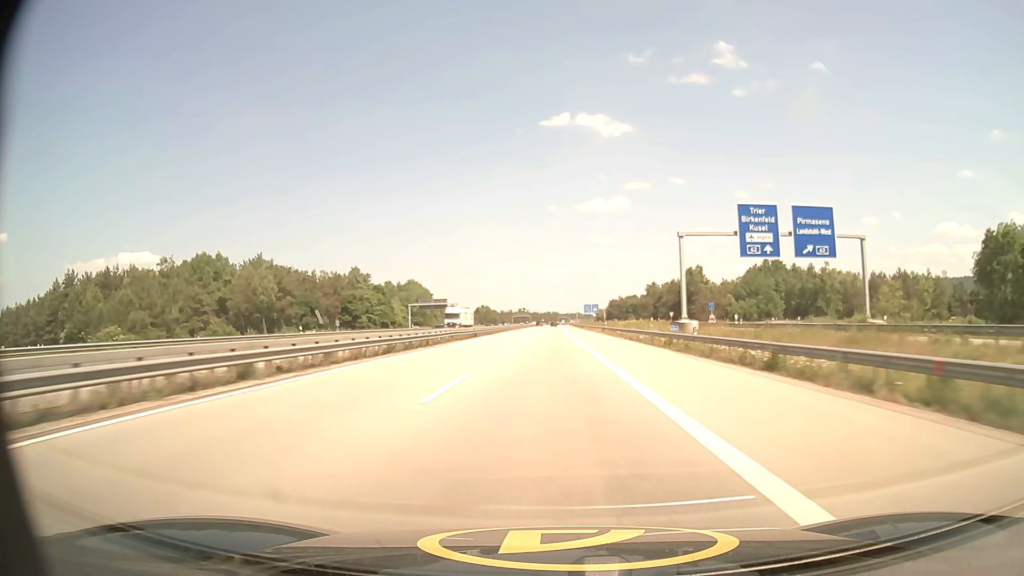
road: motorway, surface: asphalt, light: Day
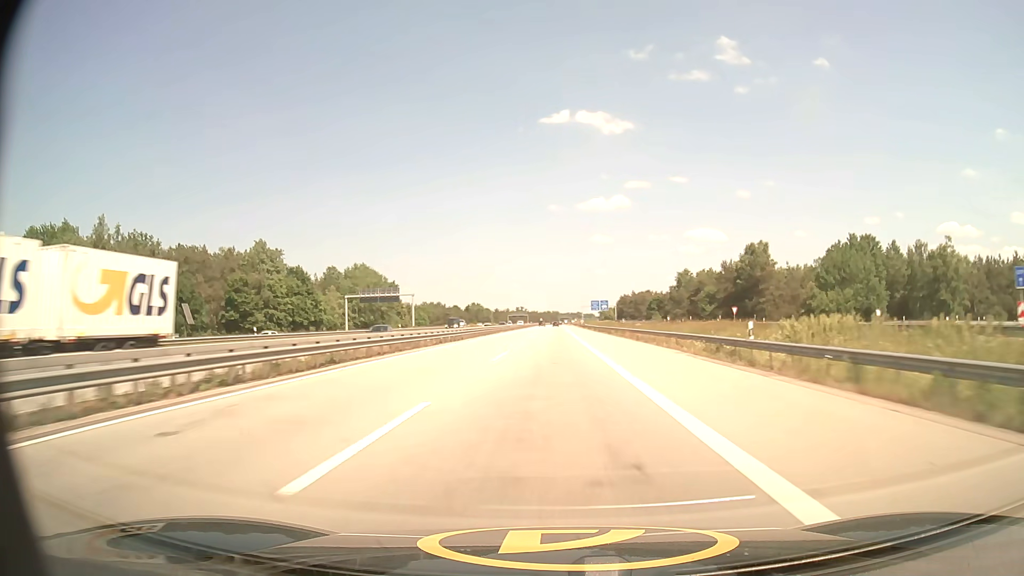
(-0.1, +60.1) m; 0°
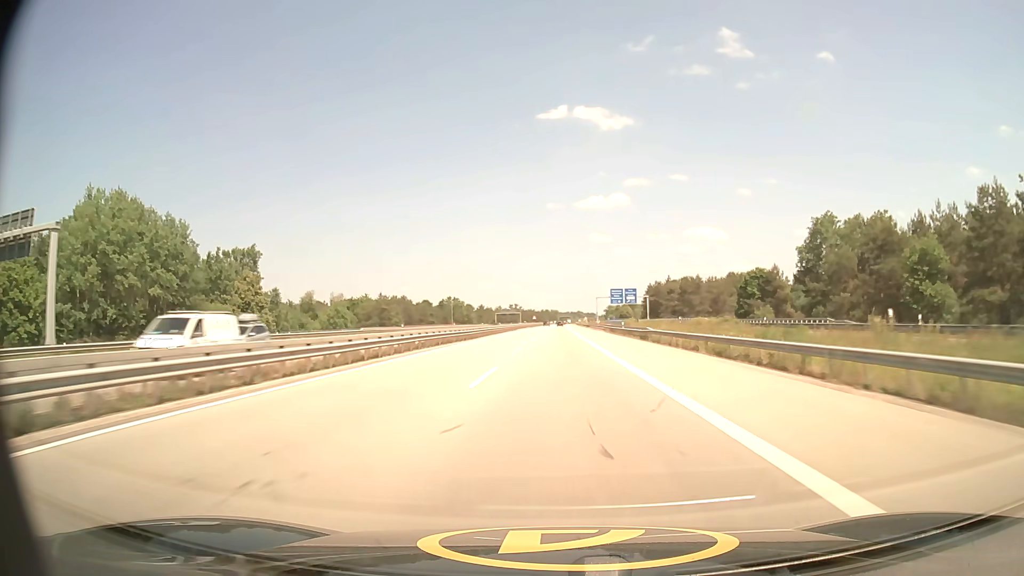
(+0.1, +99.5) m; 0°
(0, +10) (0, +20) (0, +30) (0, +40) (0, +50) (0, +60) (0, +70) (0, +80) (+1, +90) (+1, +100) m
